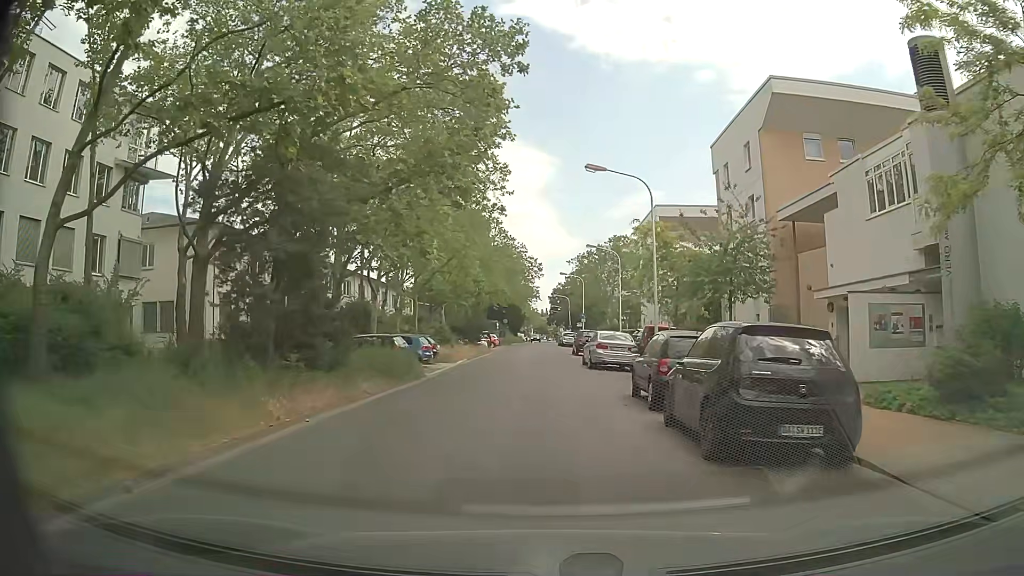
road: secondary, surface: asphalt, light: Day
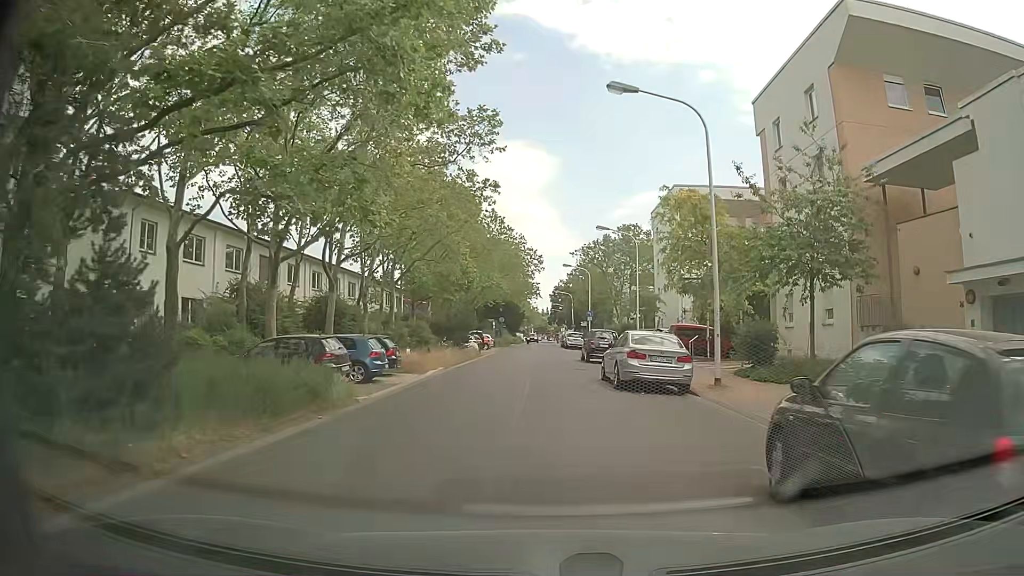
(+0.1, +9.0) m; +1°
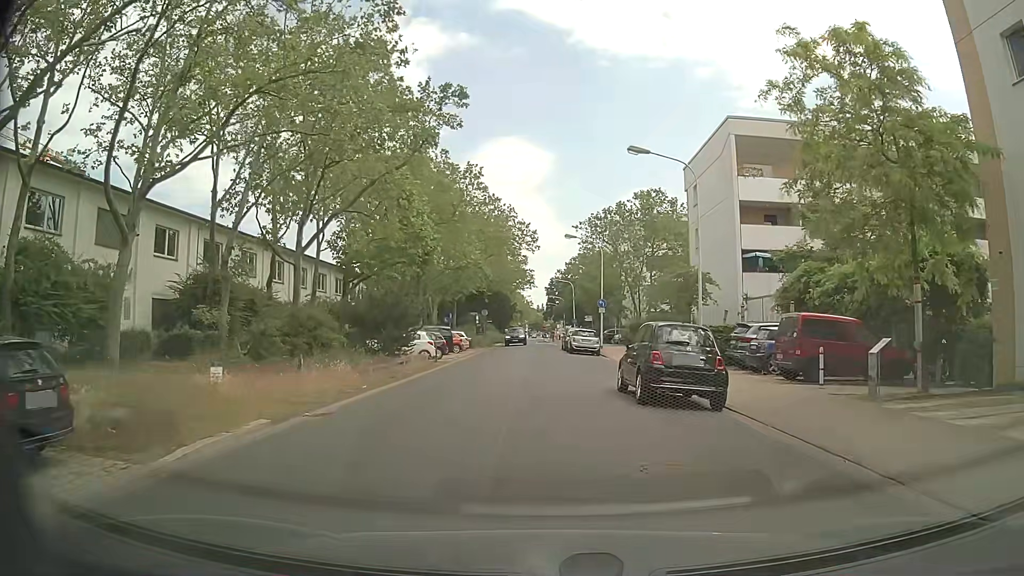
(0.0, +17.8) m; 0°
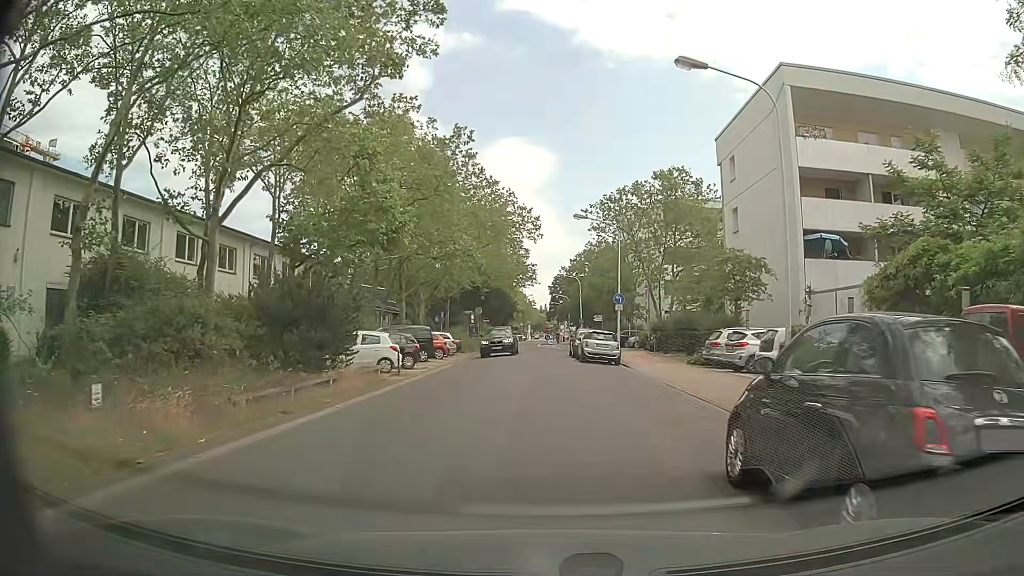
(0.0, +8.6) m; -2°
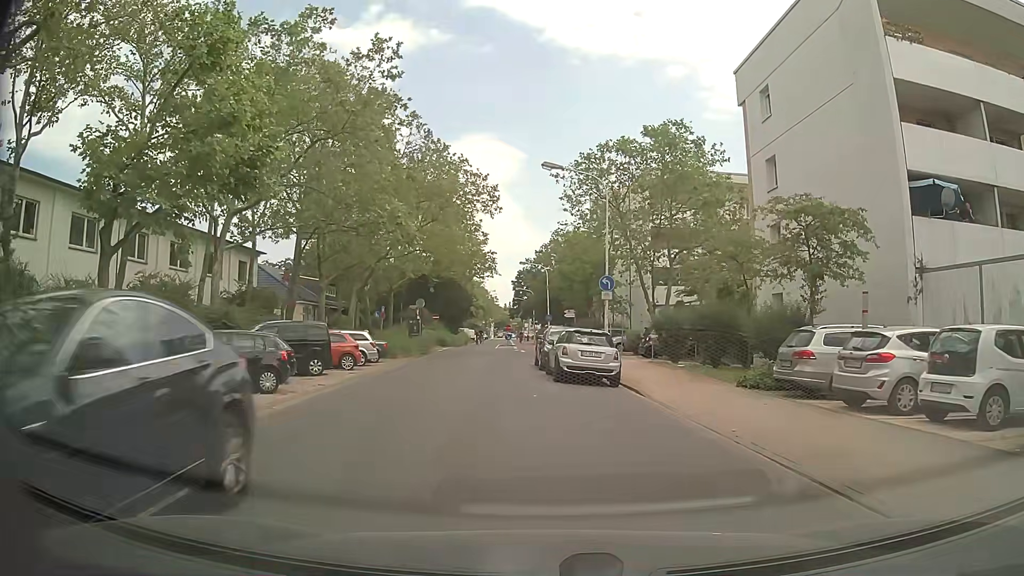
(+0.6, +11.3) m; +6°
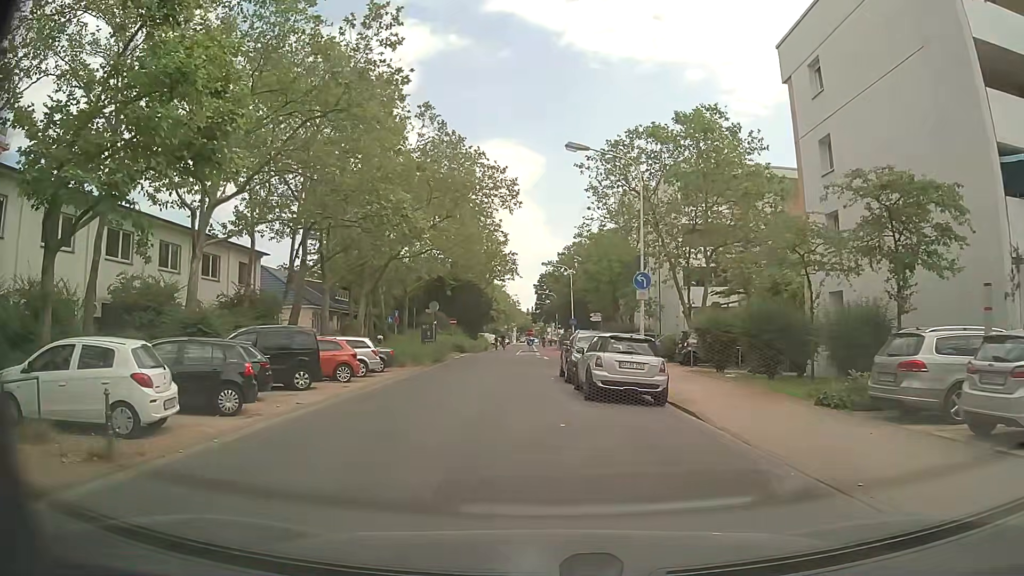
(-0.1, +3.5) m; -1°
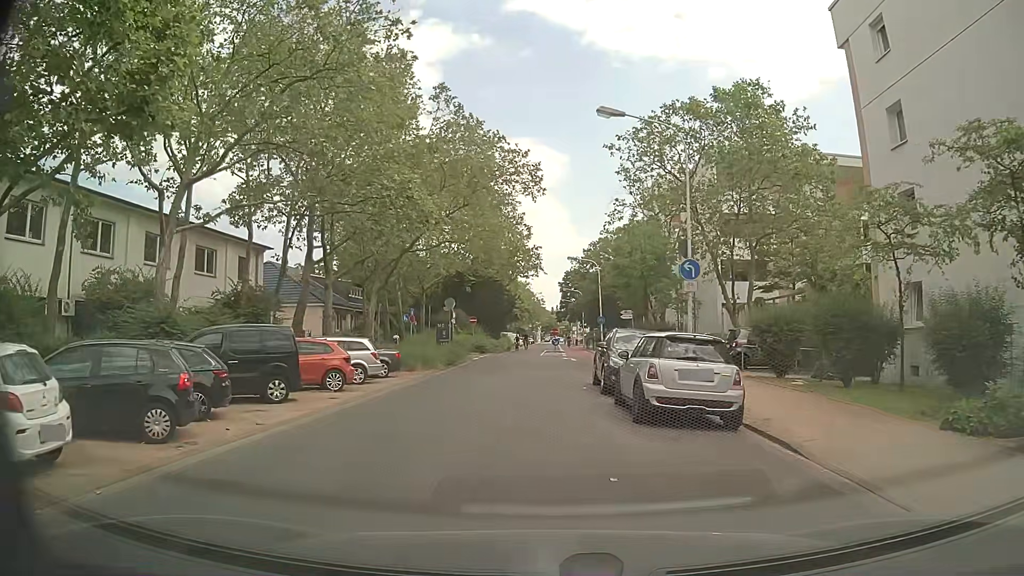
(-0.1, +3.7) m; -4°
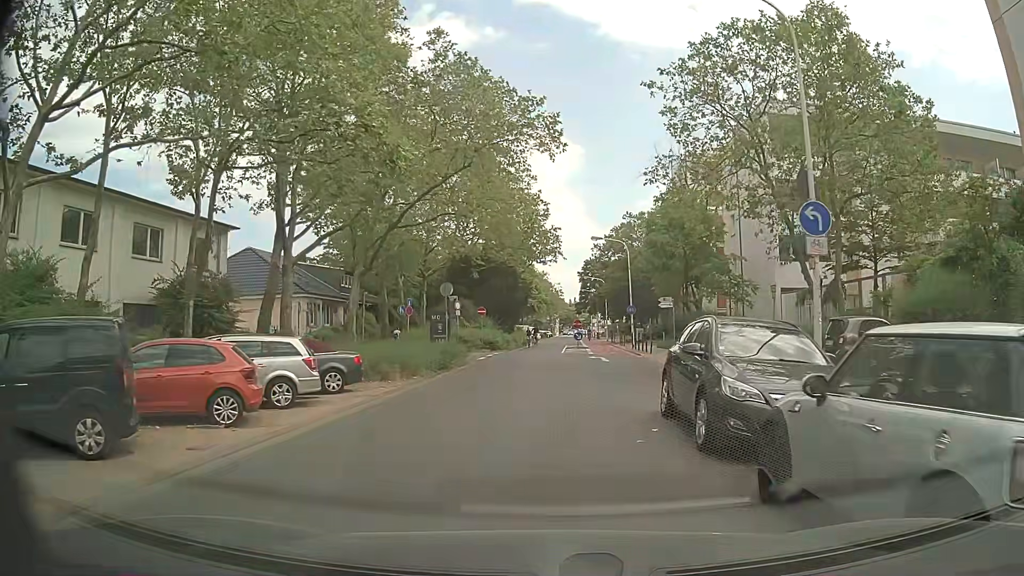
(-0.1, +7.8) m; -1°
